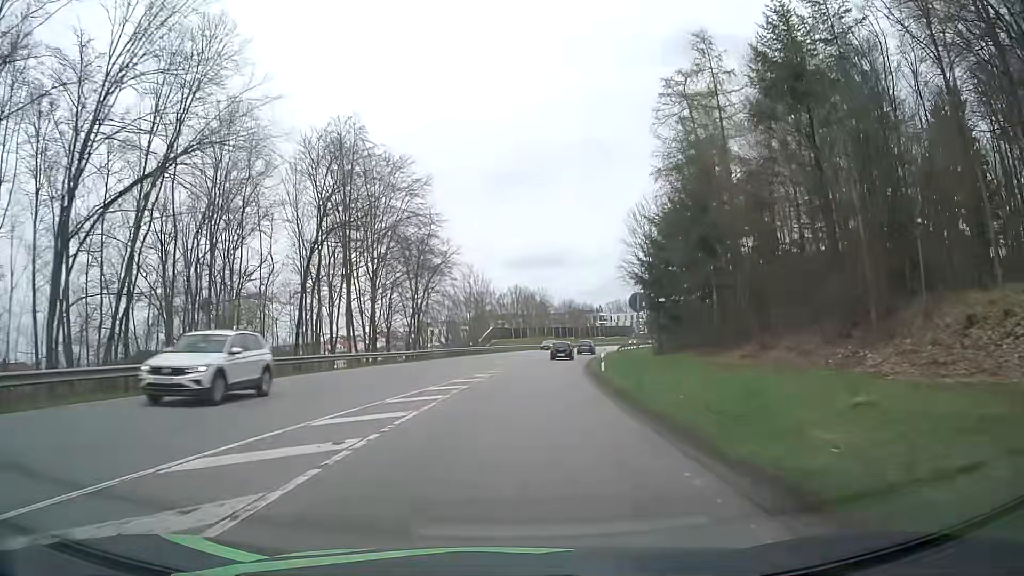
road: secondary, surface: asphalt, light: Day
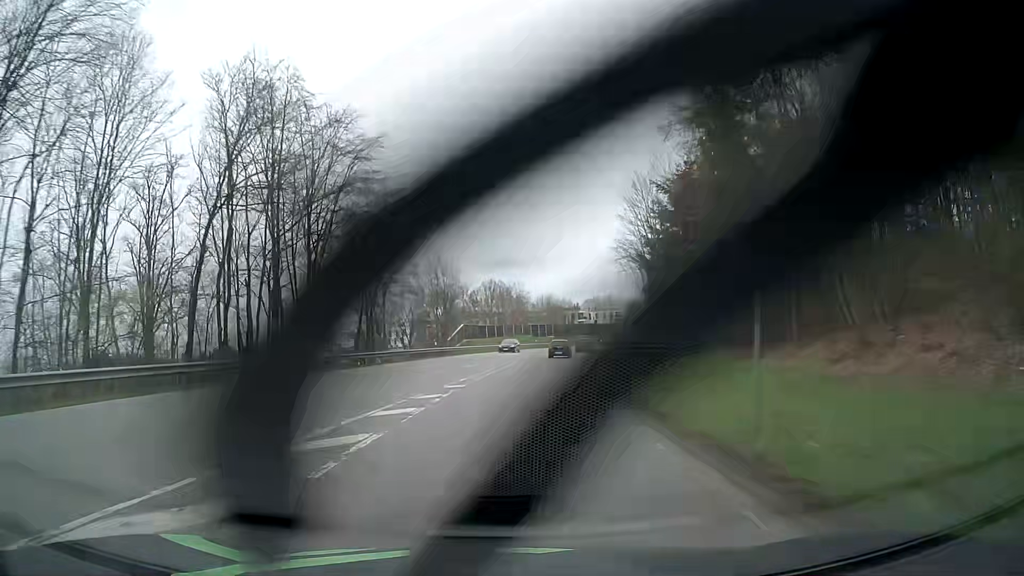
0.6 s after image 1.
(+0.2, +11.7) m; +2°
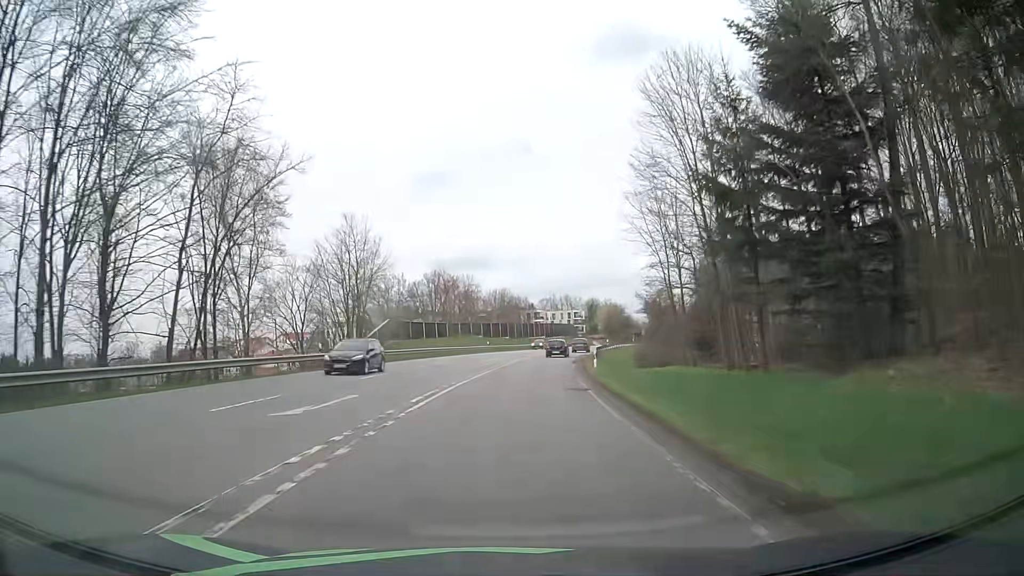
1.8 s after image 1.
(+0.8, +23.6) m; +4°
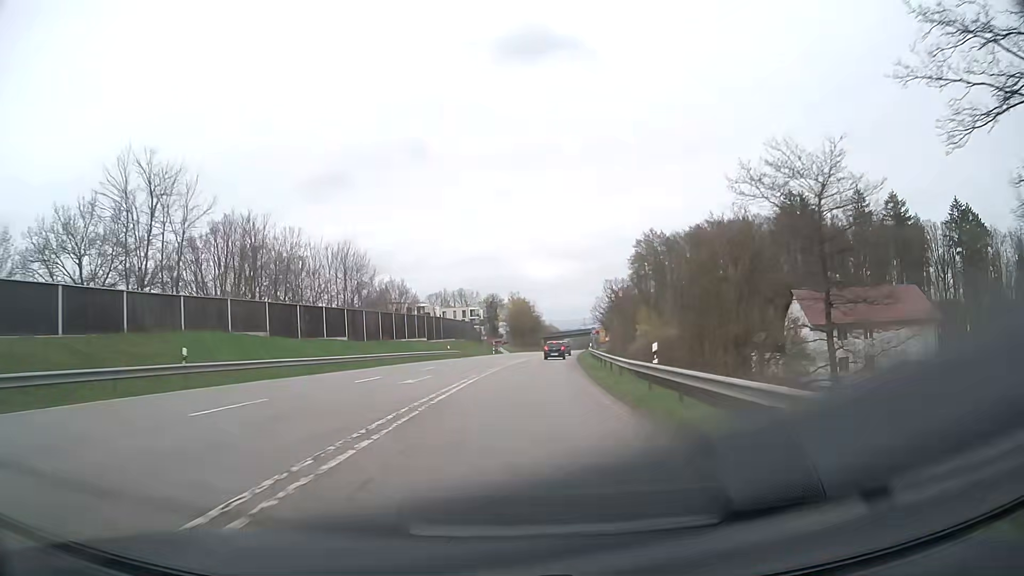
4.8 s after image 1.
(+4.9, +59.7) m; +9°
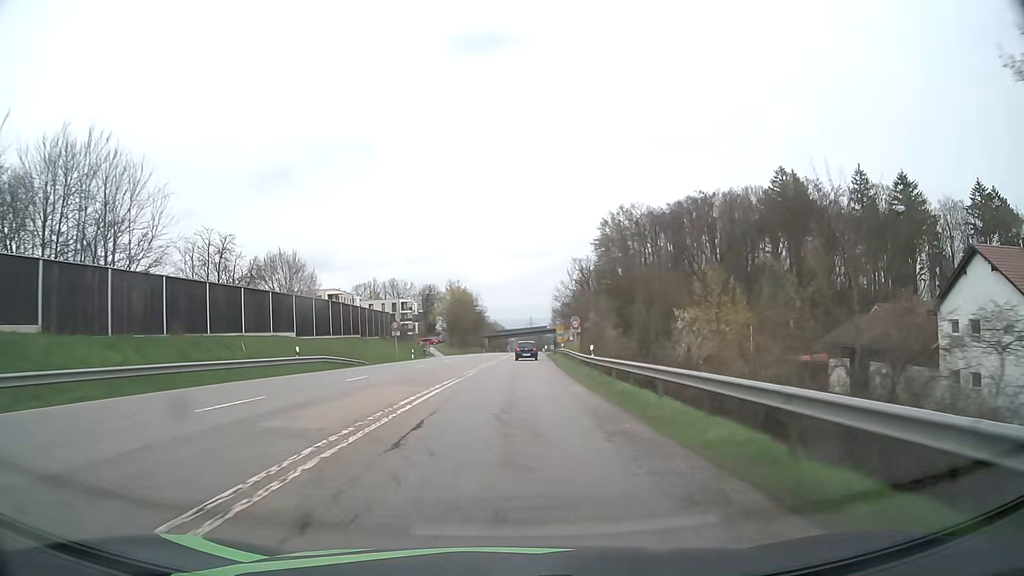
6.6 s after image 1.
(+1.6, +35.1) m; +5°
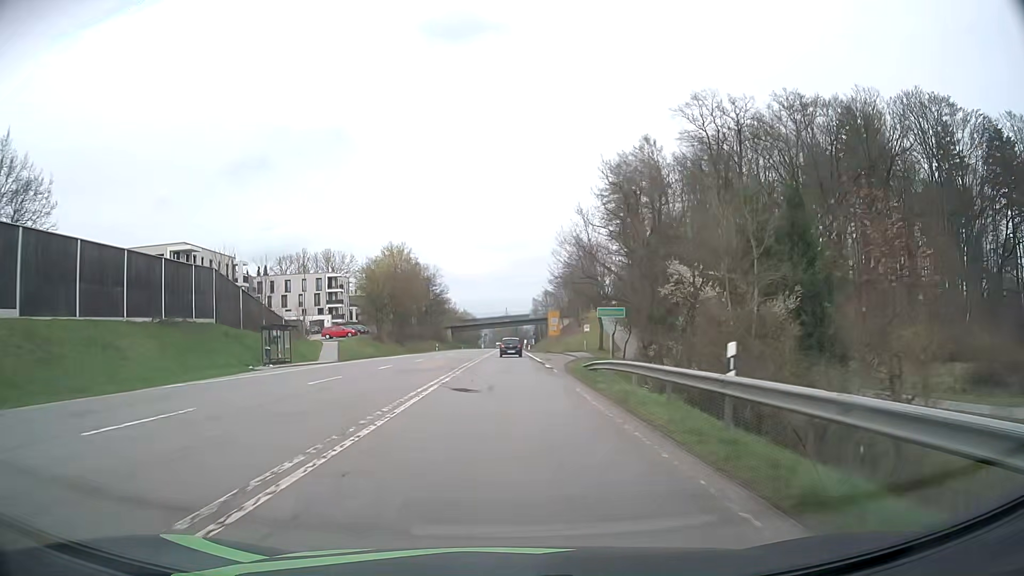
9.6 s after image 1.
(+1.5, +53.6) m; +3°
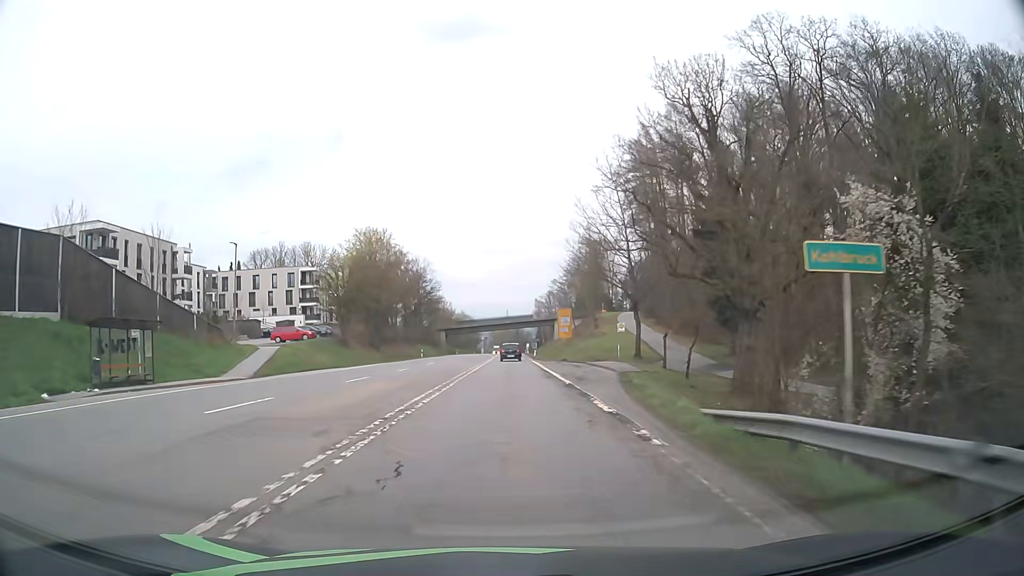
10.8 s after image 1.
(-0.1, +18.3) m; 0°
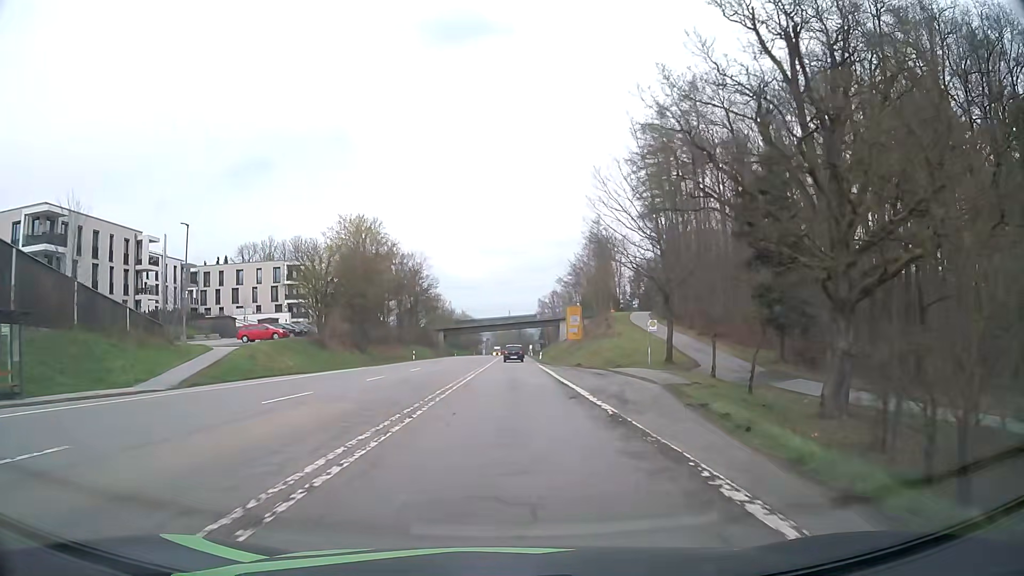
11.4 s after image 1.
(0.0, +8.9) m; 0°
(0, +10) (0, +20) (0, +30) (0, +40) (0, +50) (0, +60) (0, +70) (+1, +80) (+1, +90) (+1, +100) m
